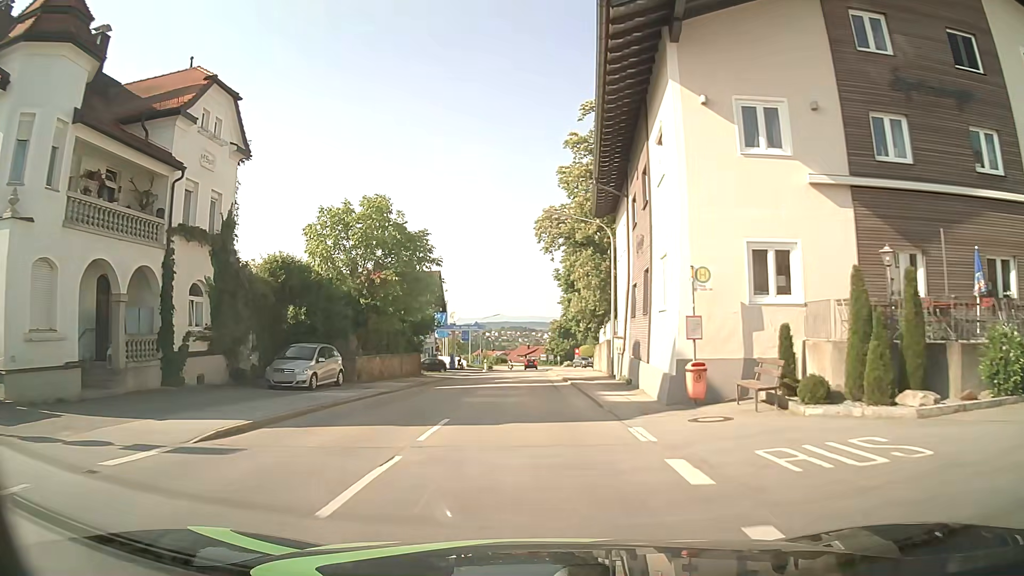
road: tertiary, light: Day
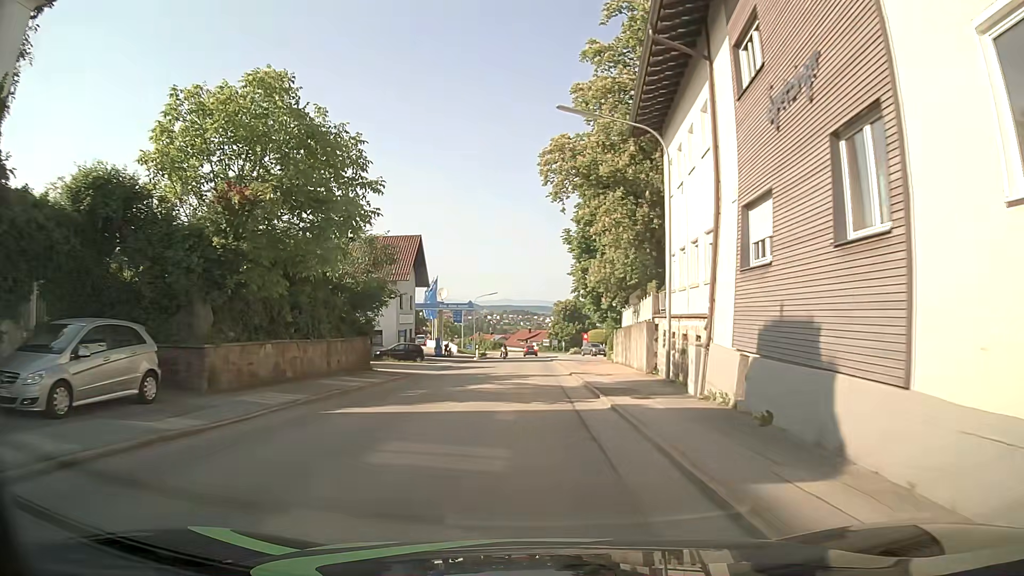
(0.0, +13.8) m; 0°
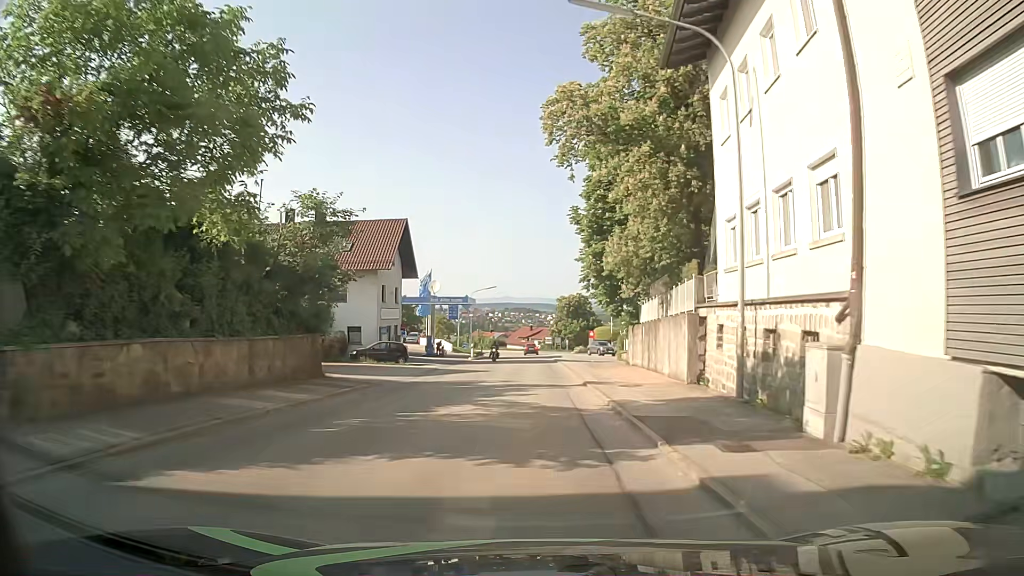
(-0.1, +7.0) m; -1°
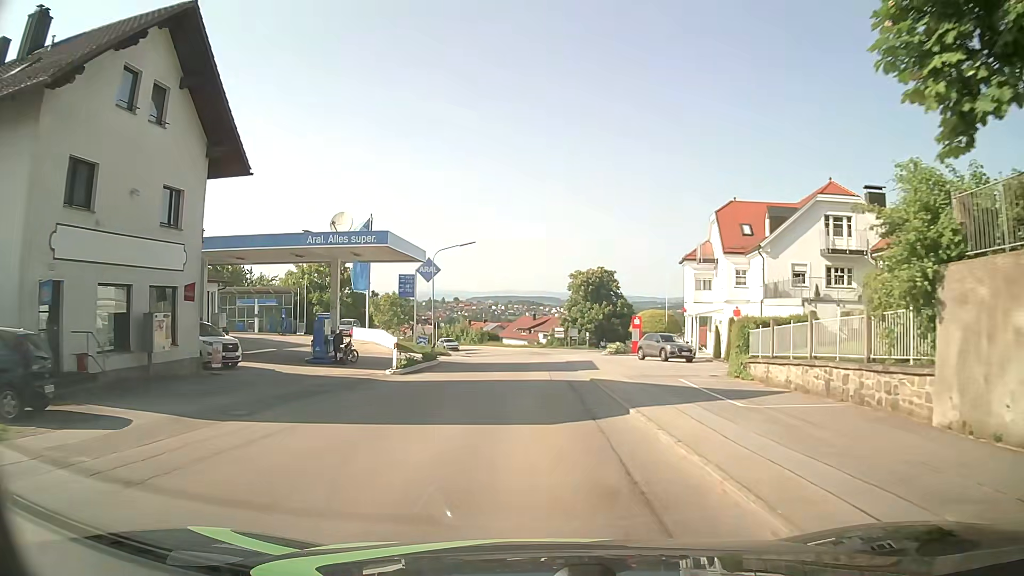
(-0.1, +34.1) m; 0°
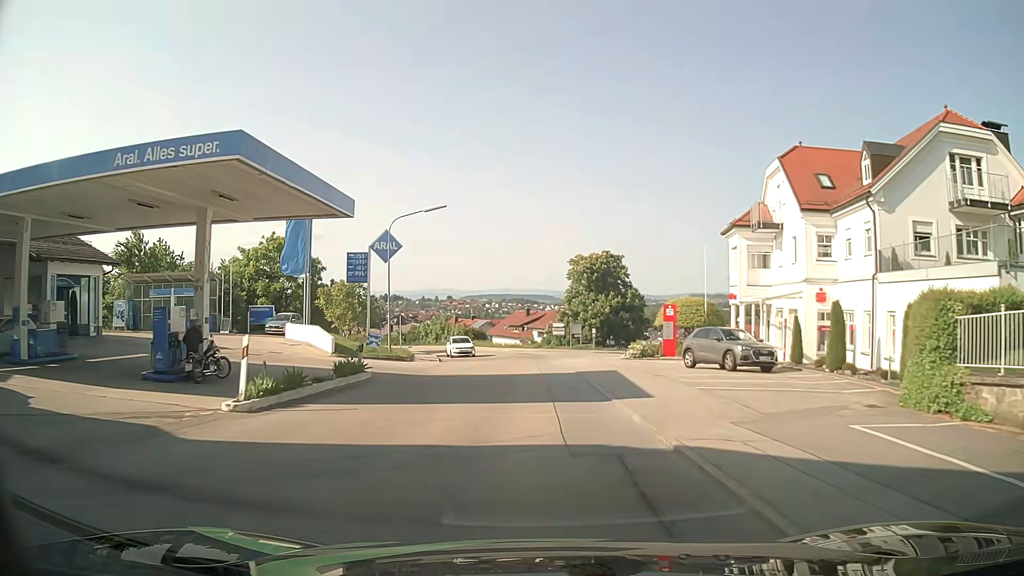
(+0.1, +13.7) m; 0°
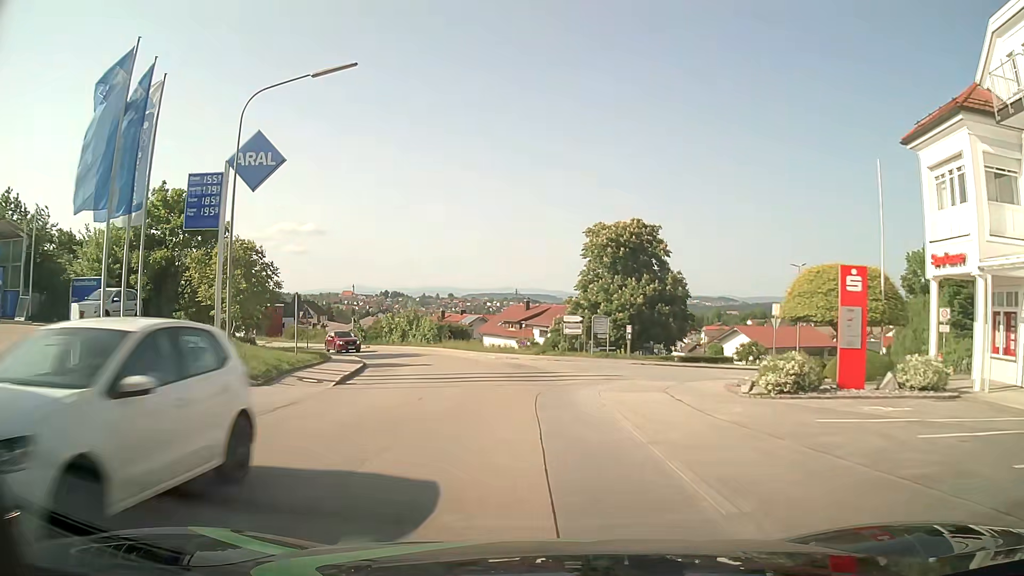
(+0.1, +20.4) m; 0°
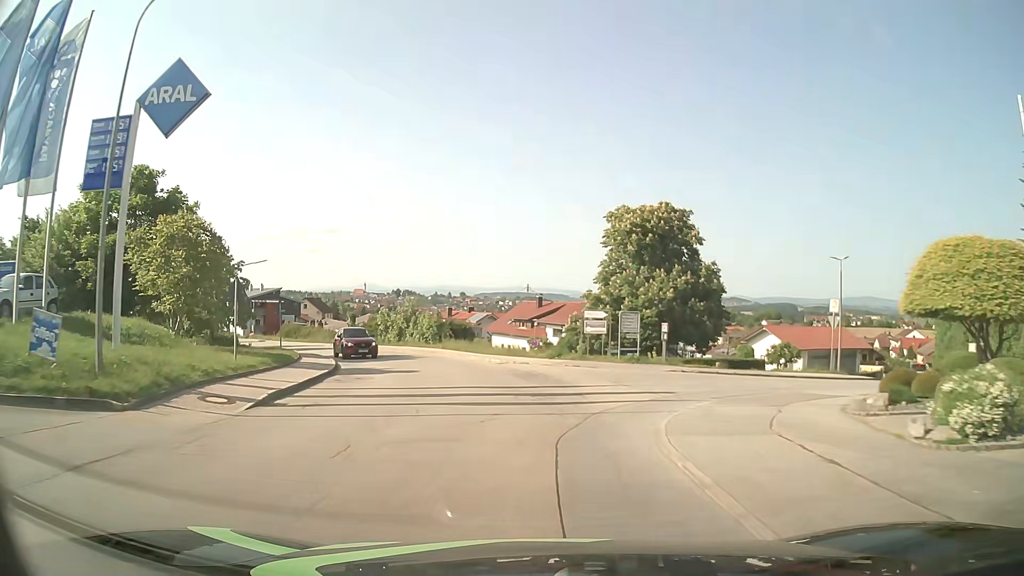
(-0.1, +6.5) m; -1°
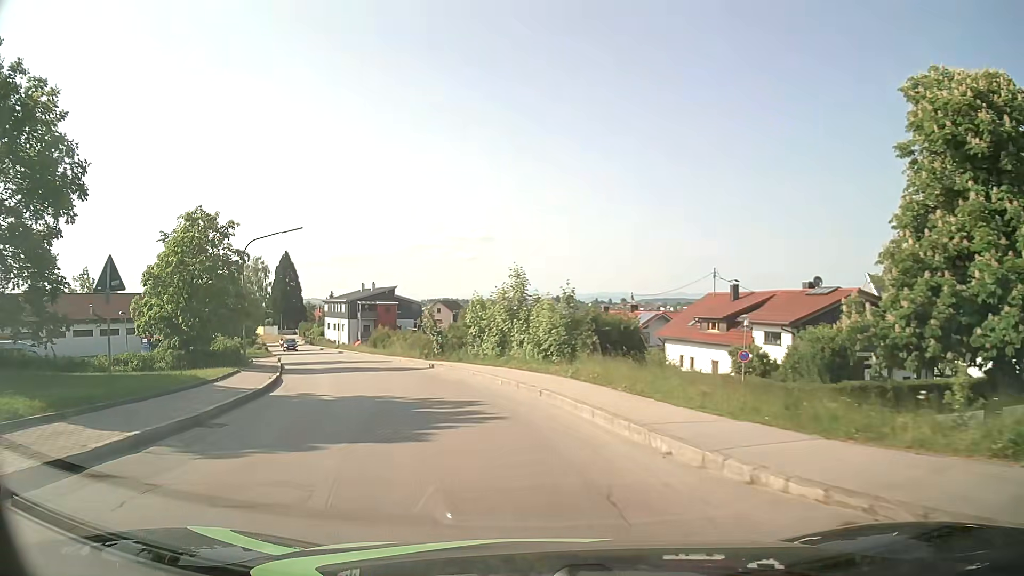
(-2.2, +24.4) m; -14°
(-1, +10) (-3, +20) (-6, +29) (-9, +39) (-13, +48) (-17, +57) (-21, +66) (-25, +75) (-29, +85) (-33, +94) m
